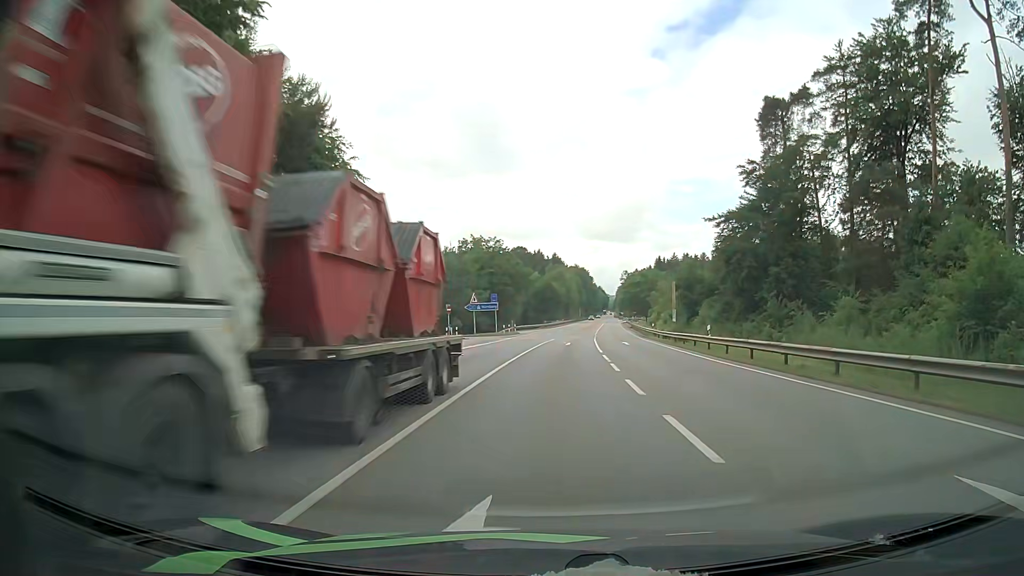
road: secondary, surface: asphalt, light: Day
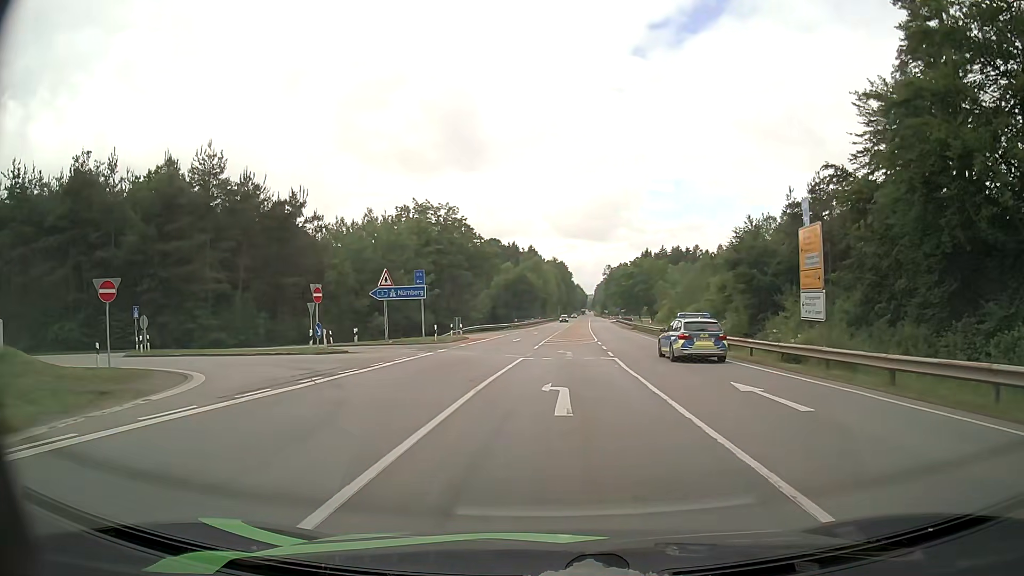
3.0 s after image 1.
(+0.2, +30.5) m; +1°
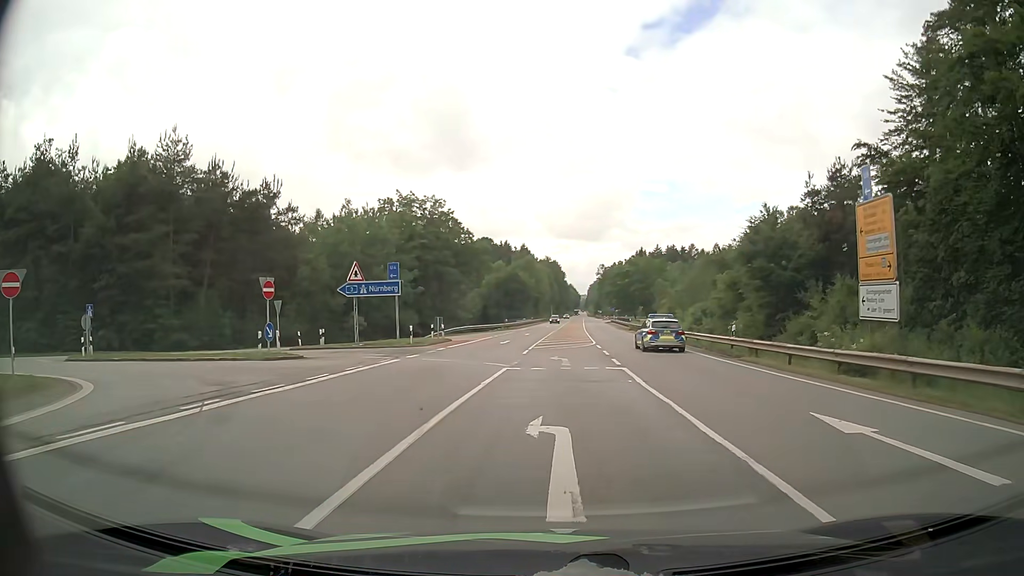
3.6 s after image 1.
(0.0, +4.9) m; +1°
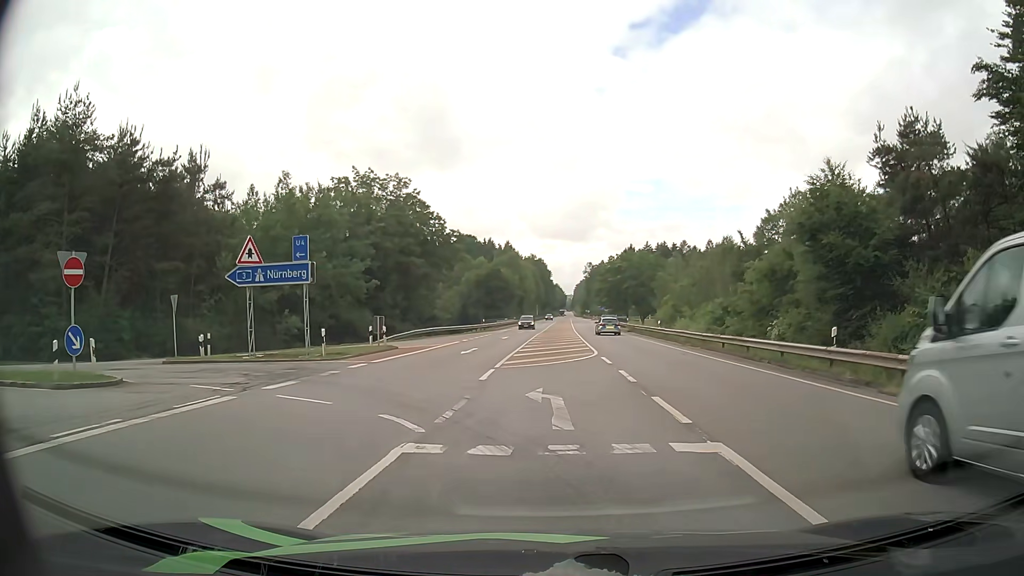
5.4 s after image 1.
(+0.1, +11.4) m; +1°
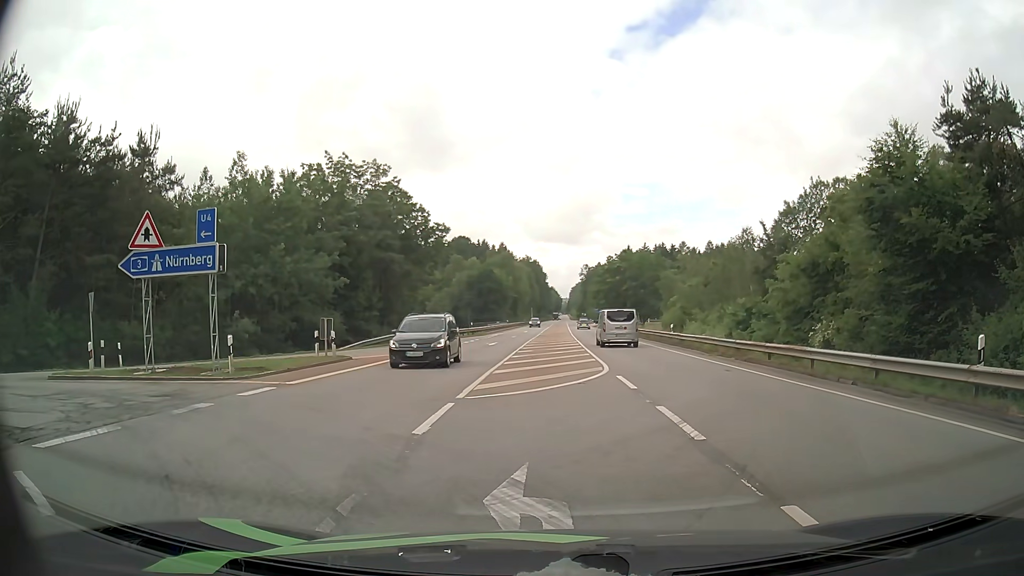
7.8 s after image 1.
(+0.1, +6.3) m; +3°
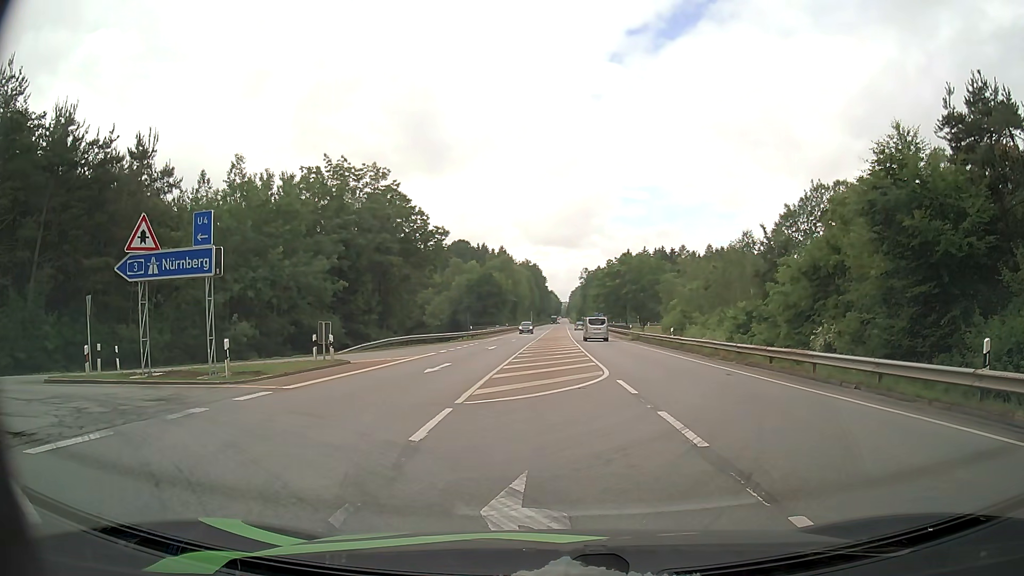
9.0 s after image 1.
(0.0, +0.2) m; 0°
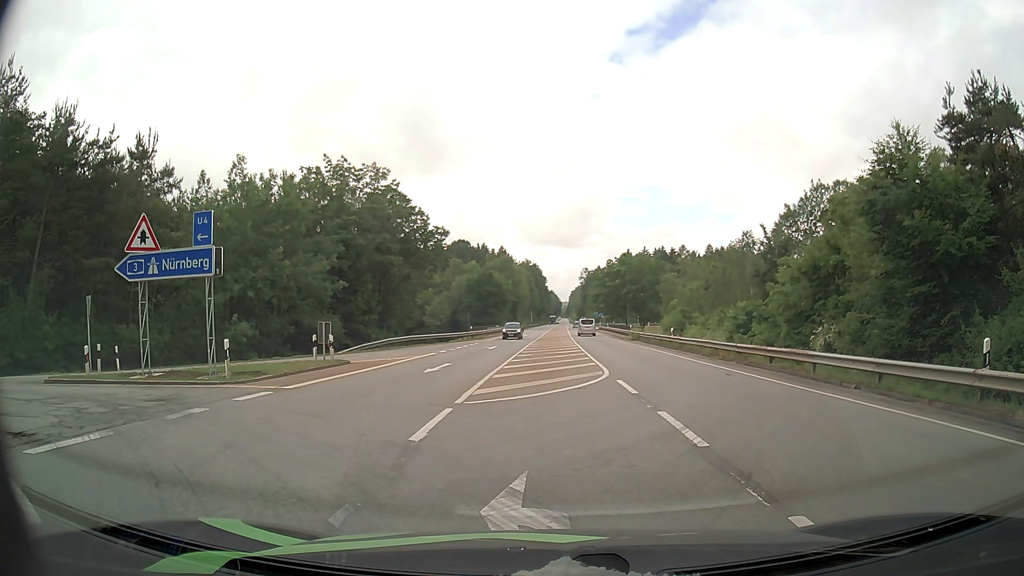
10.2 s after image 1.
(0.0, 0.0) m; 0°
(-4, +9) (-13, +12) (-23, +12) (-33, +11) (-43, +10) (-53, +9) (-63, +8) (-73, +7) (-83, +8) (-93, +8) m
